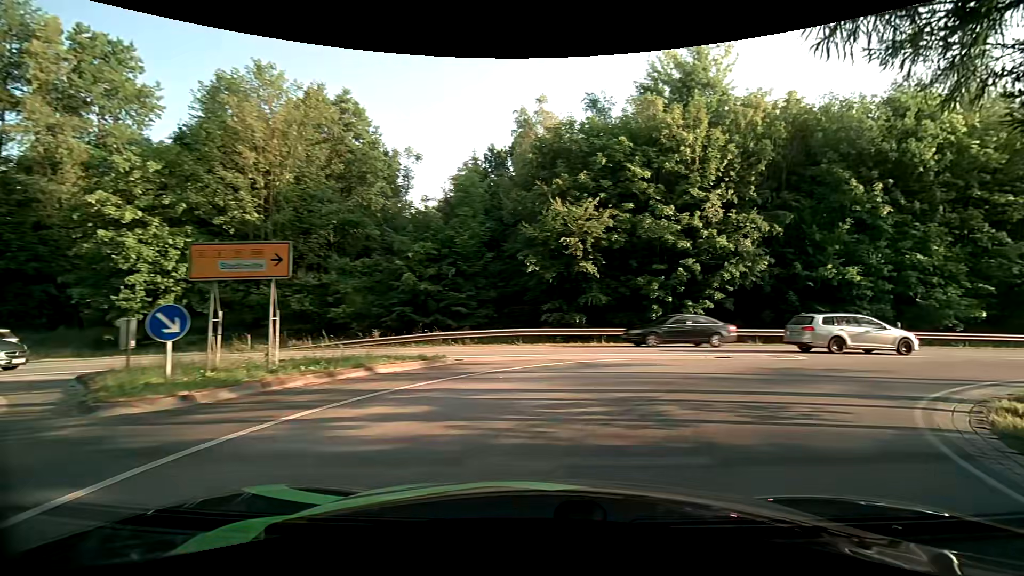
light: Day
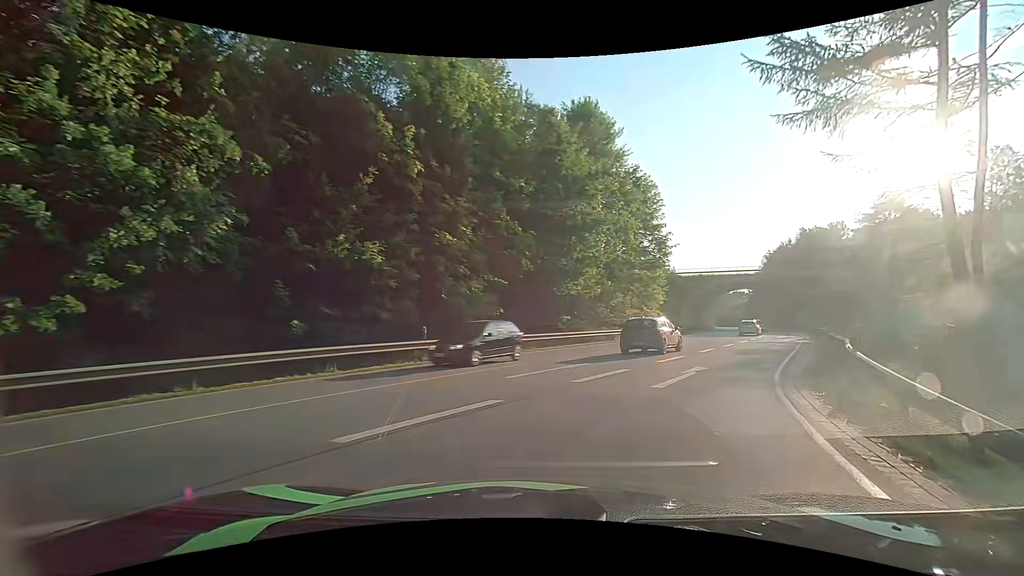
(+6.2, +13.3) m; +49°
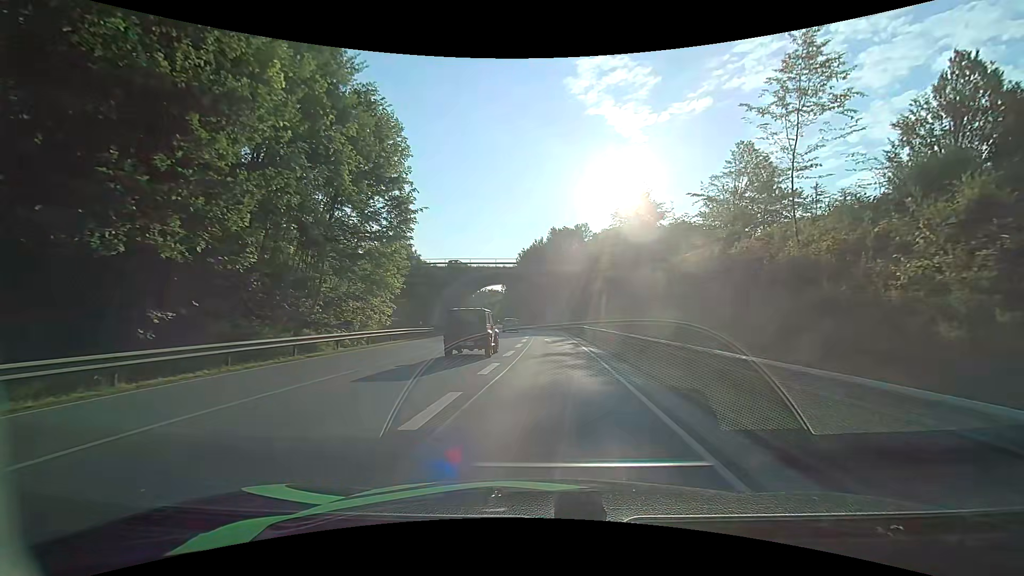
(+4.5, +15.5) m; +27°
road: primary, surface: asphalt
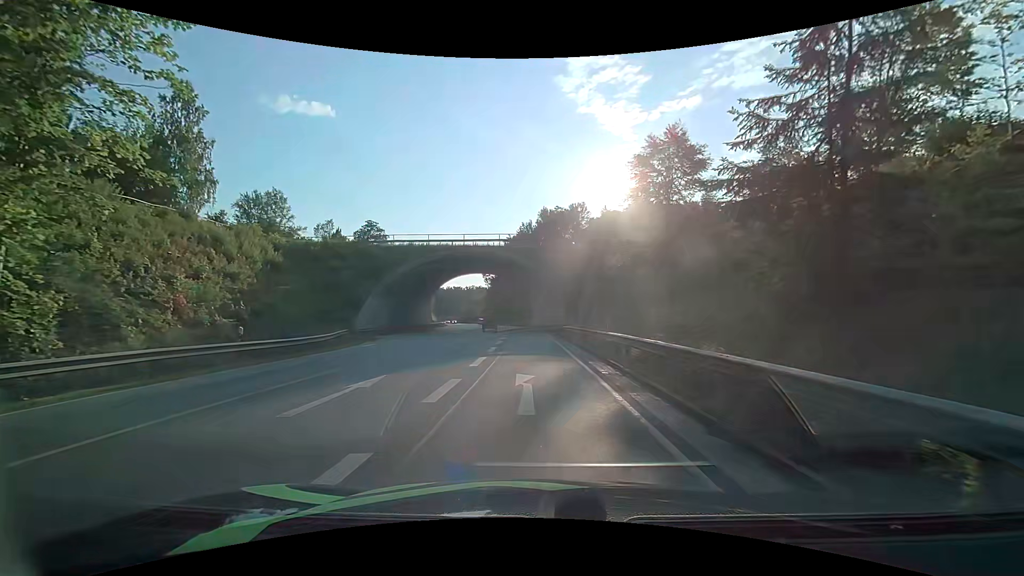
(+0.6, +22.2) m; +1°
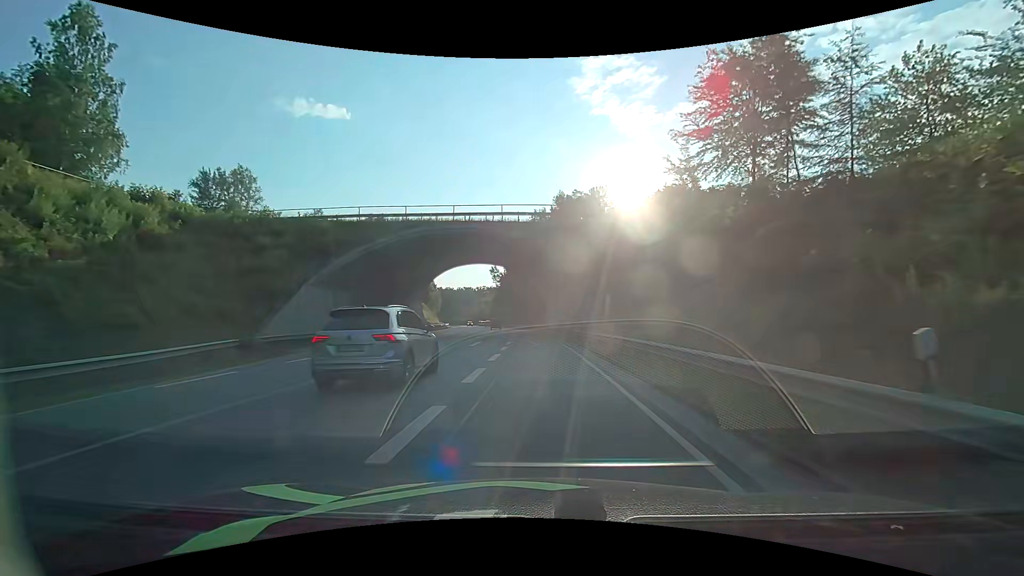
(-0.4, +15.5) m; -2°
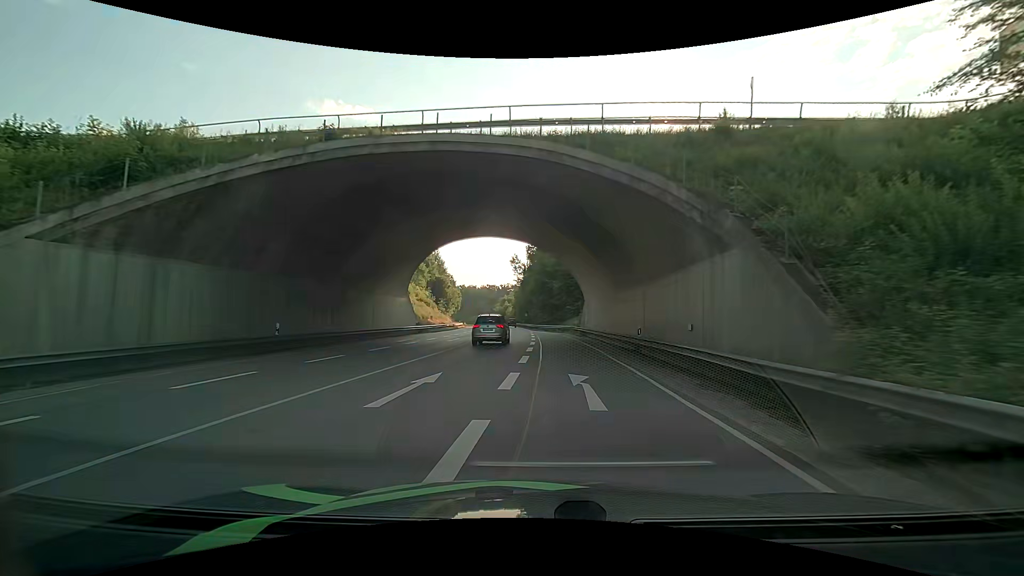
(-0.4, +19.5) m; -3°
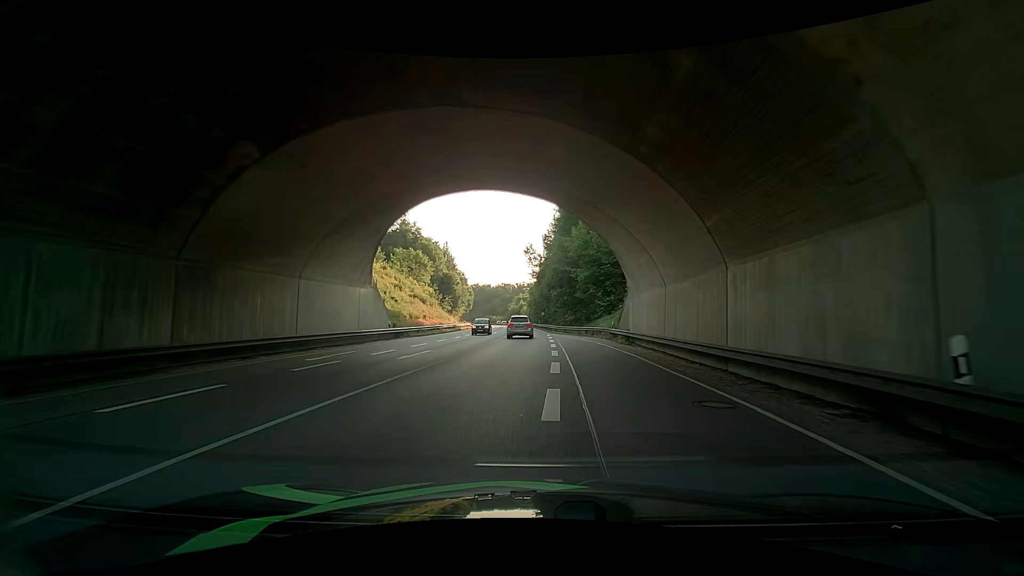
(-0.3, +15.2) m; -2°
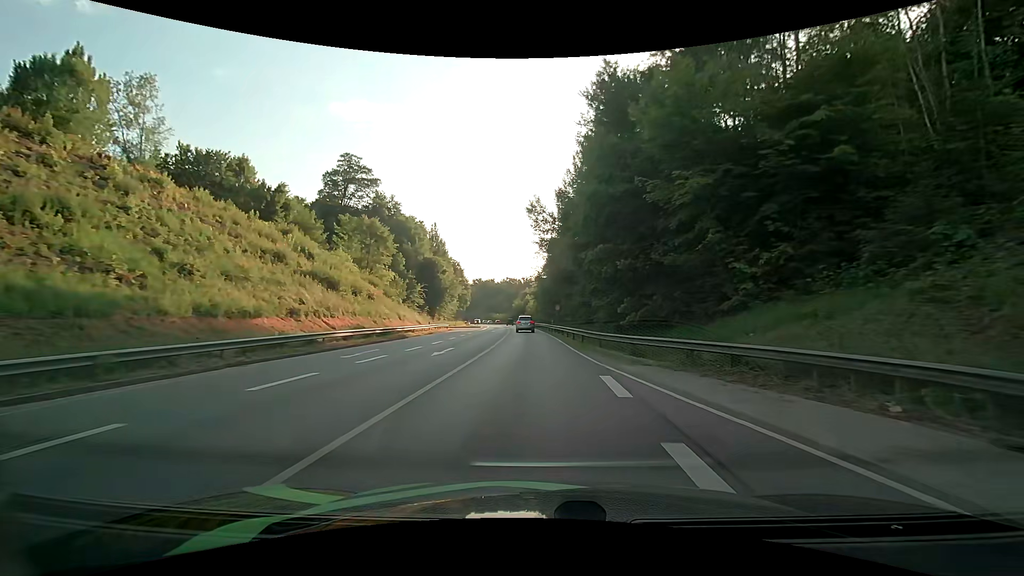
(+0.8, +34.5) m; 0°
(0, +10) (0, +20) (-1, +30) (-1, +40) (-2, +50) (-2, +60) (-3, +70) (-4, +80) (-4, +90) (-5, +100) m
